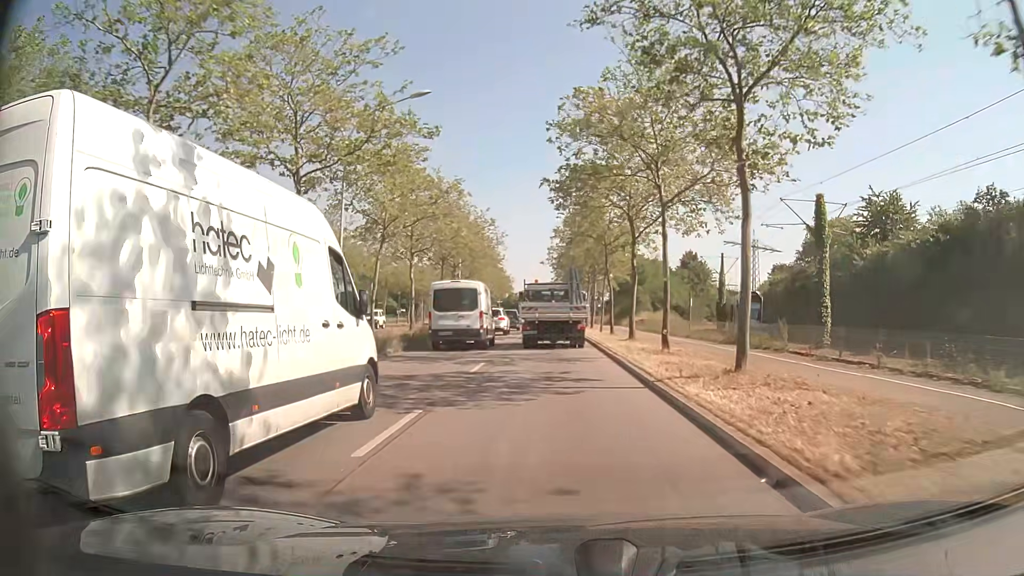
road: primary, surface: asphalt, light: Day
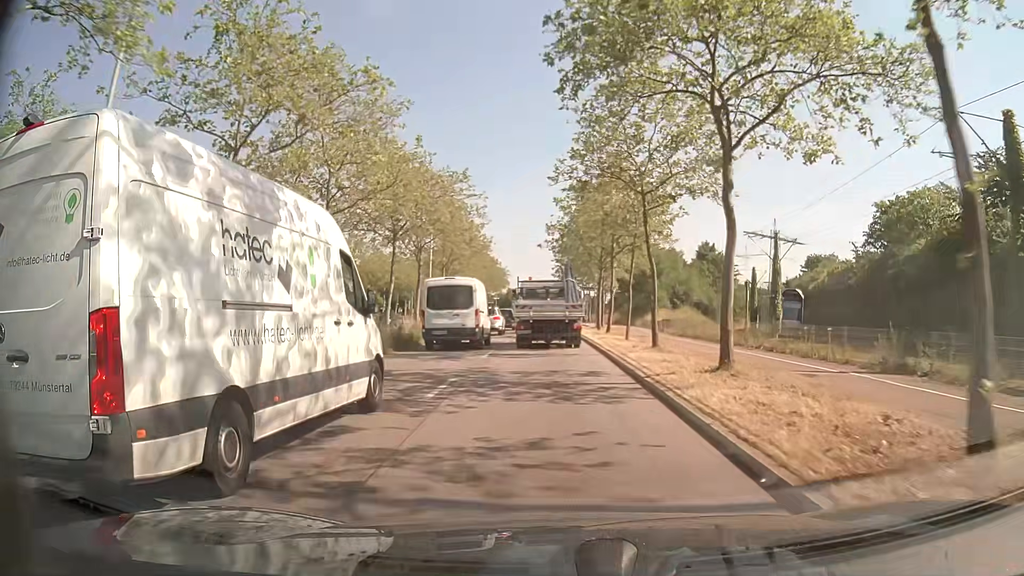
(-0.1, +15.3) m; 0°
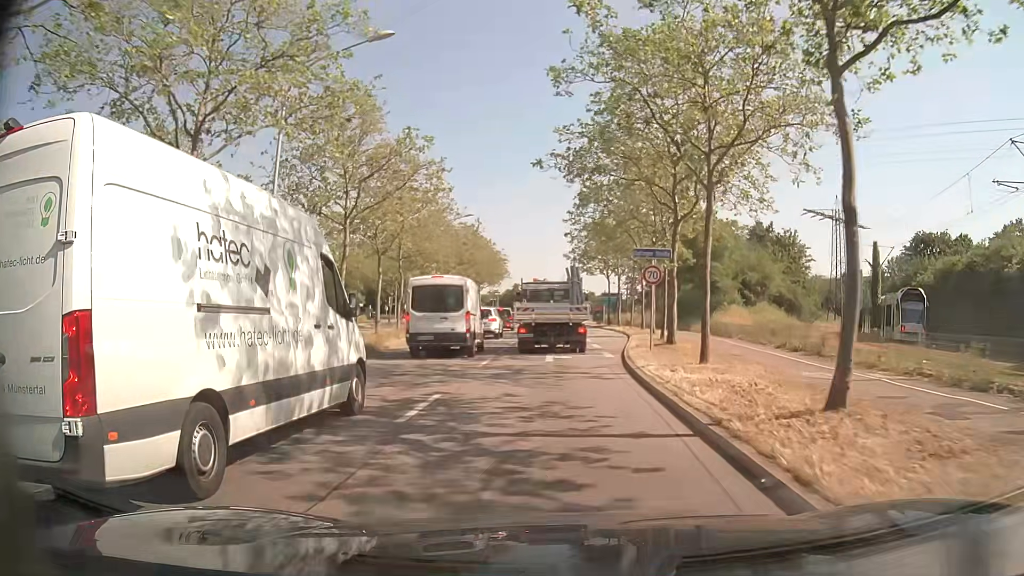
(-0.5, +29.1) m; -1°
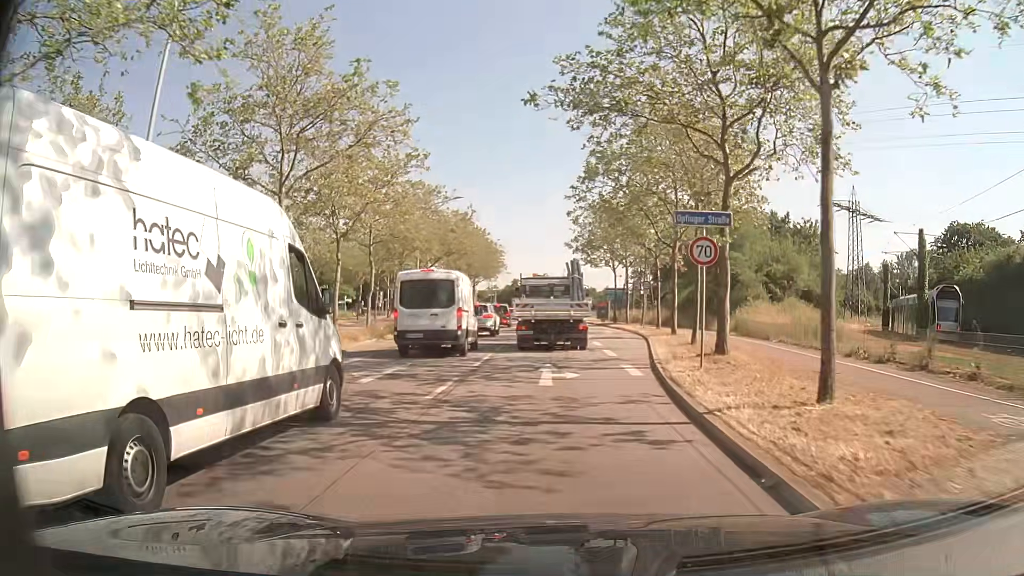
(0.0, +7.1) m; -1°
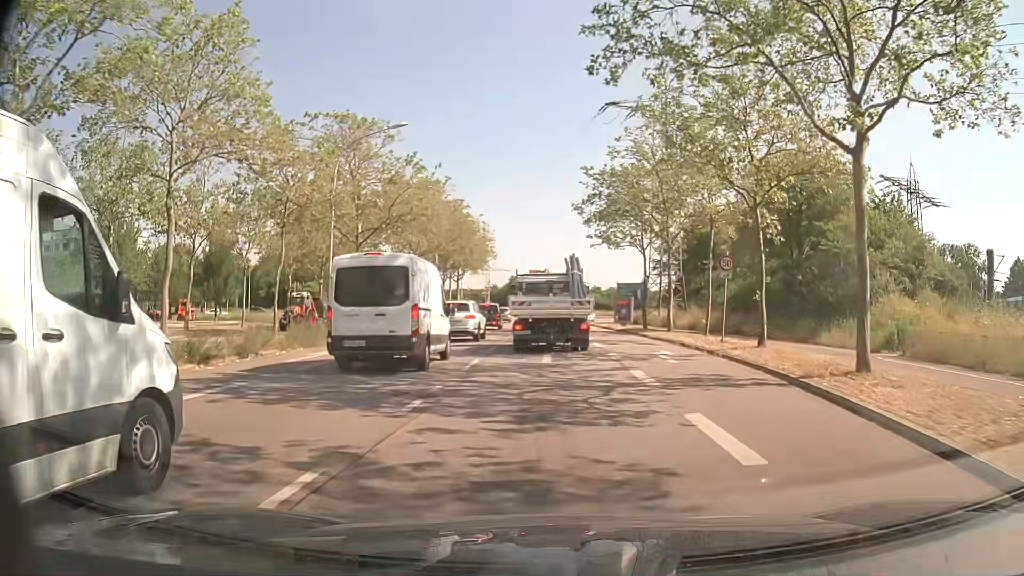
(0.0, +20.2) m; -1°
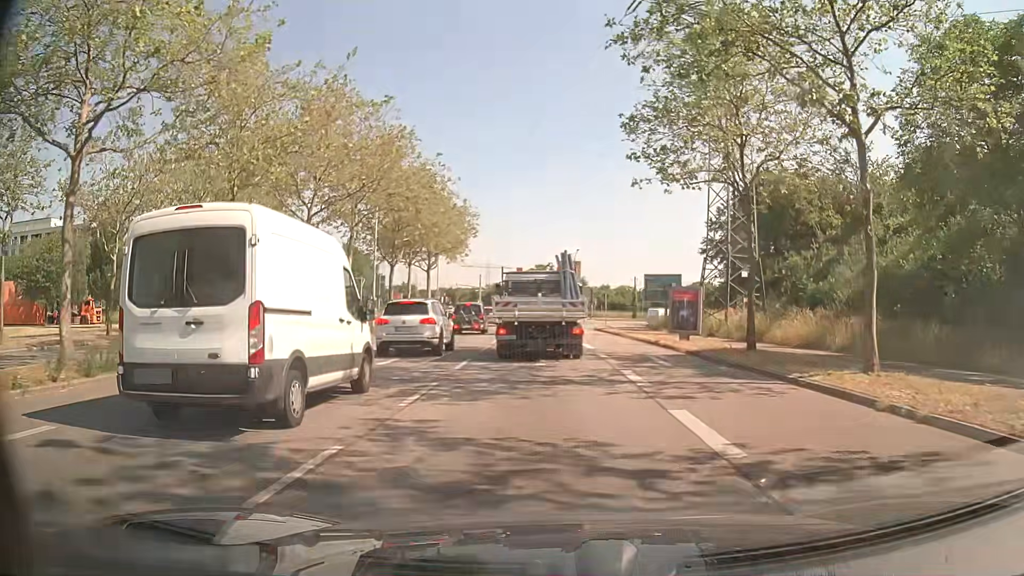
(+0.3, +23.3) m; 0°
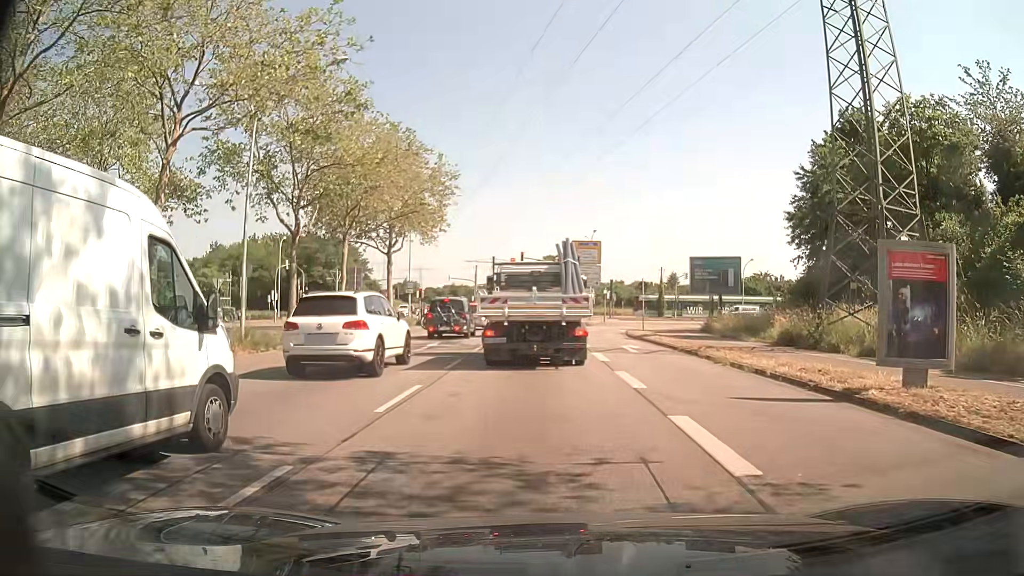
(0.0, +18.7) m; -1°
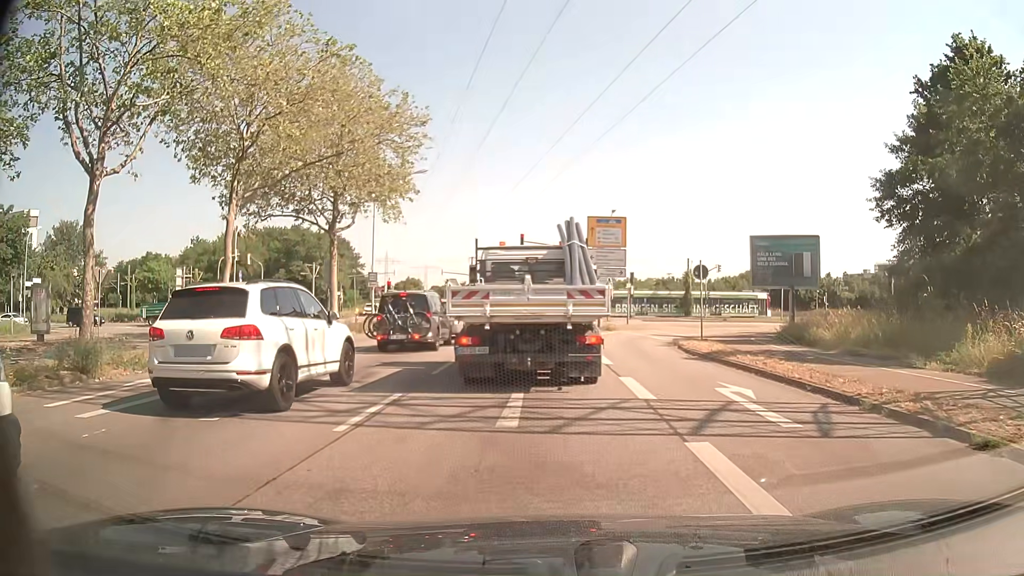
(0.0, +13.4) m; -1°
